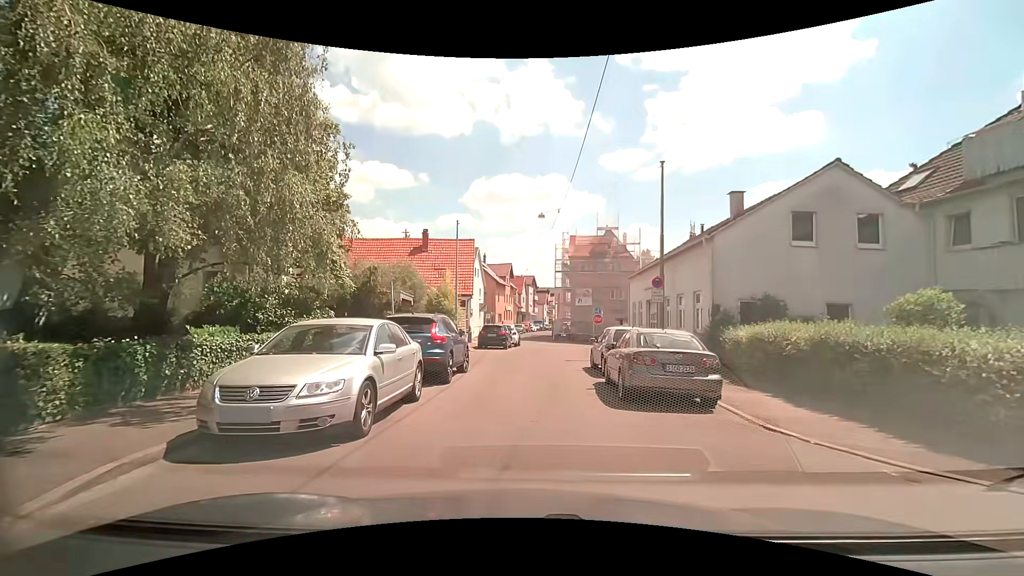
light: Day
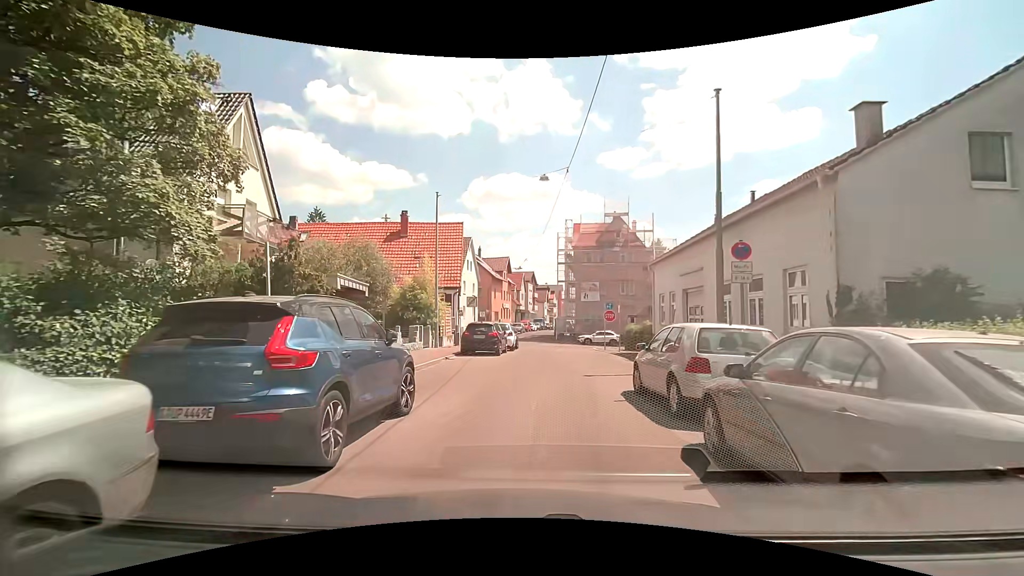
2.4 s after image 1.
(-0.3, +7.3) m; -2°
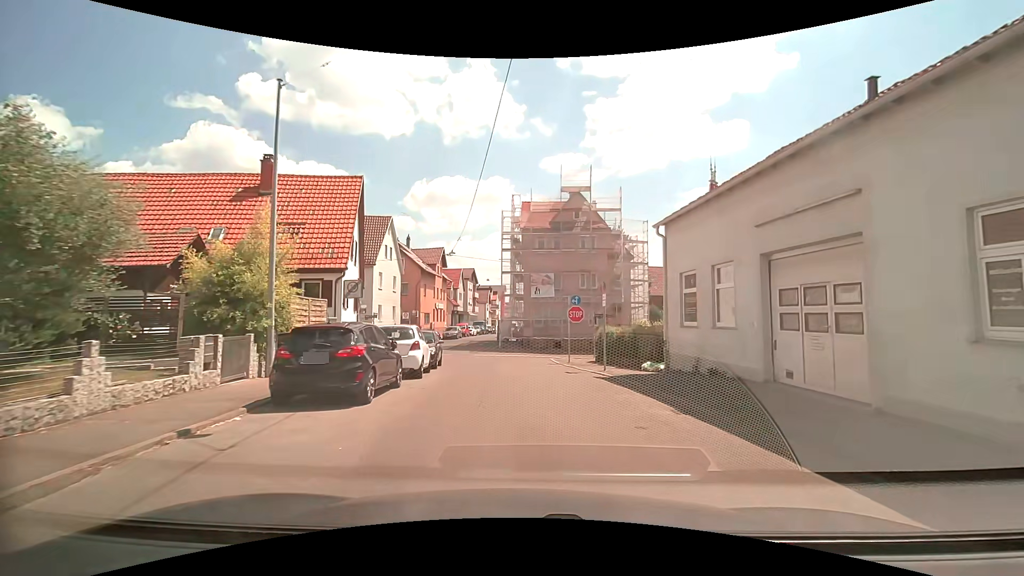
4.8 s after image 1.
(+0.3, +12.3) m; +5°
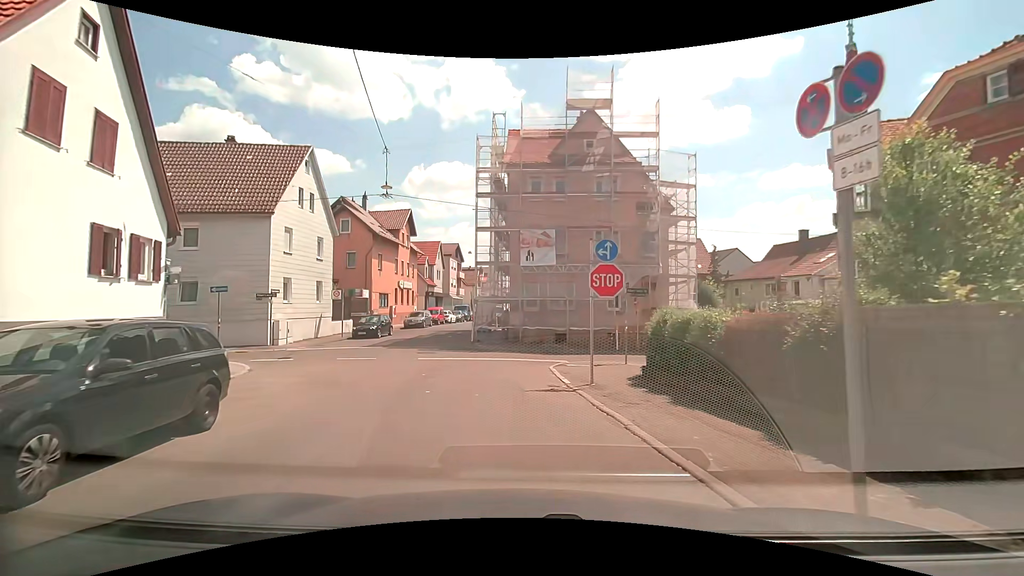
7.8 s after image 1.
(+0.7, +14.7) m; 0°
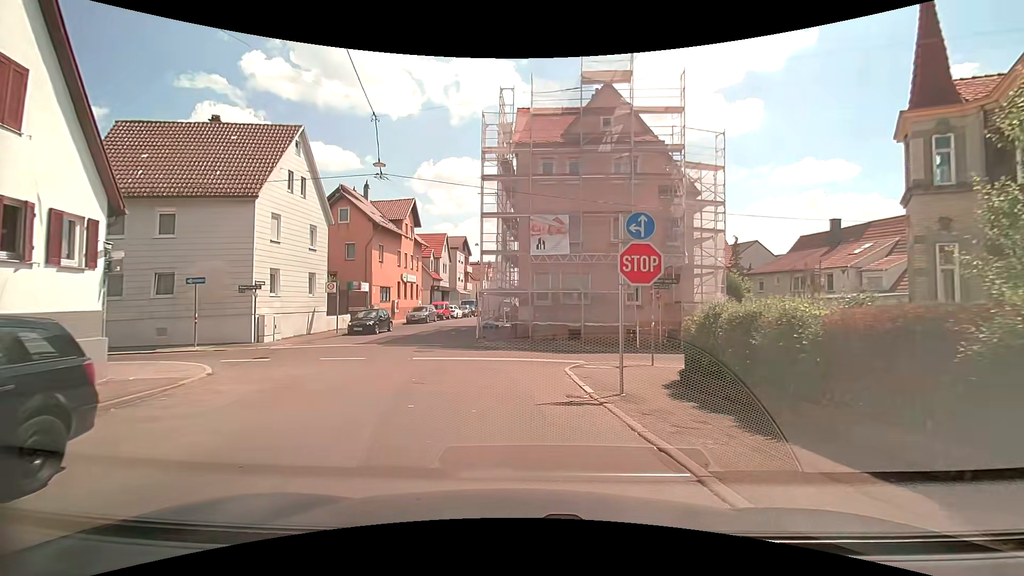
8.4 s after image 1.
(0.0, +2.6) m; -2°
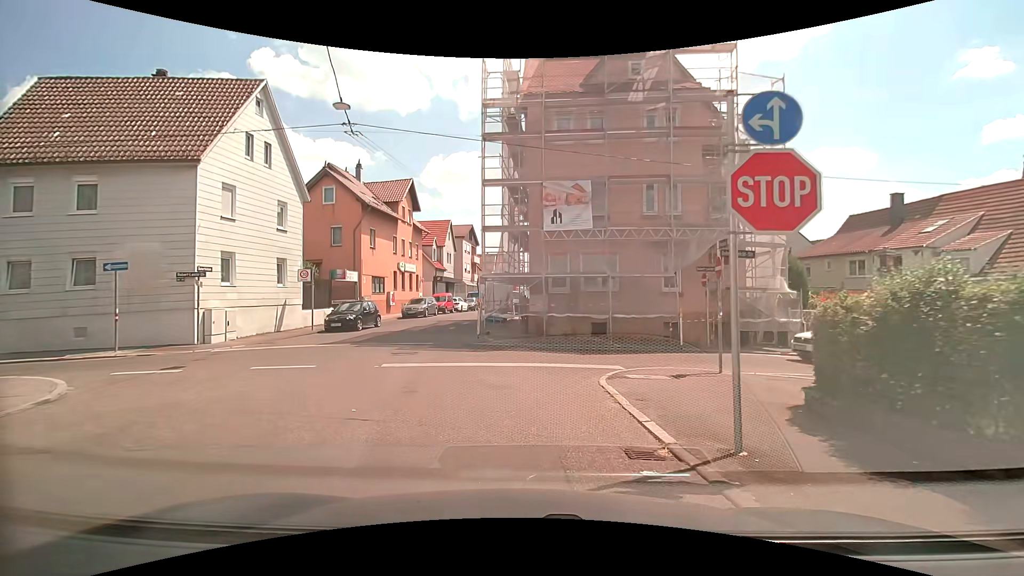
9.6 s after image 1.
(+0.1, +5.0) m; 0°
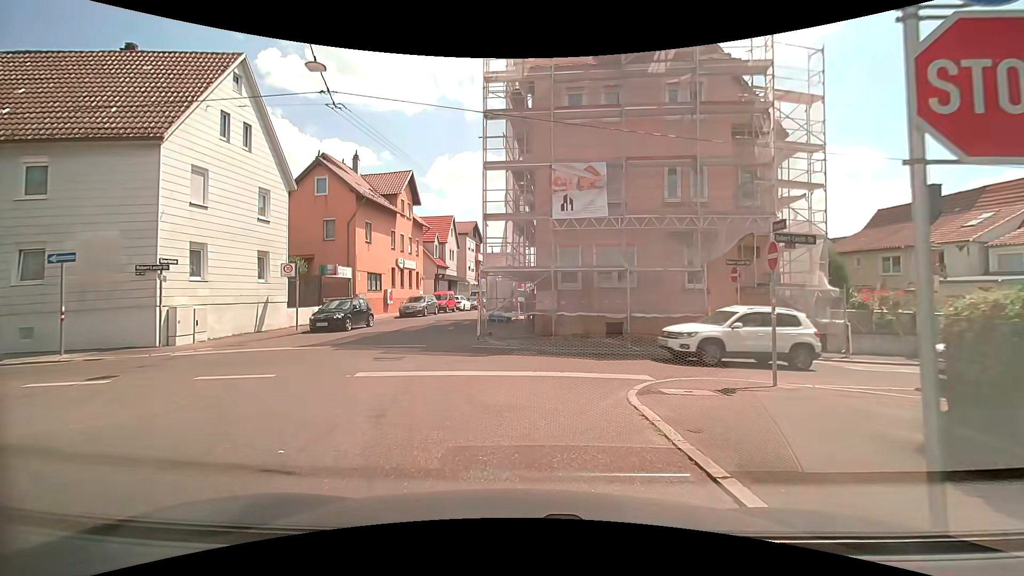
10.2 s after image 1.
(0.0, +2.3) m; -3°
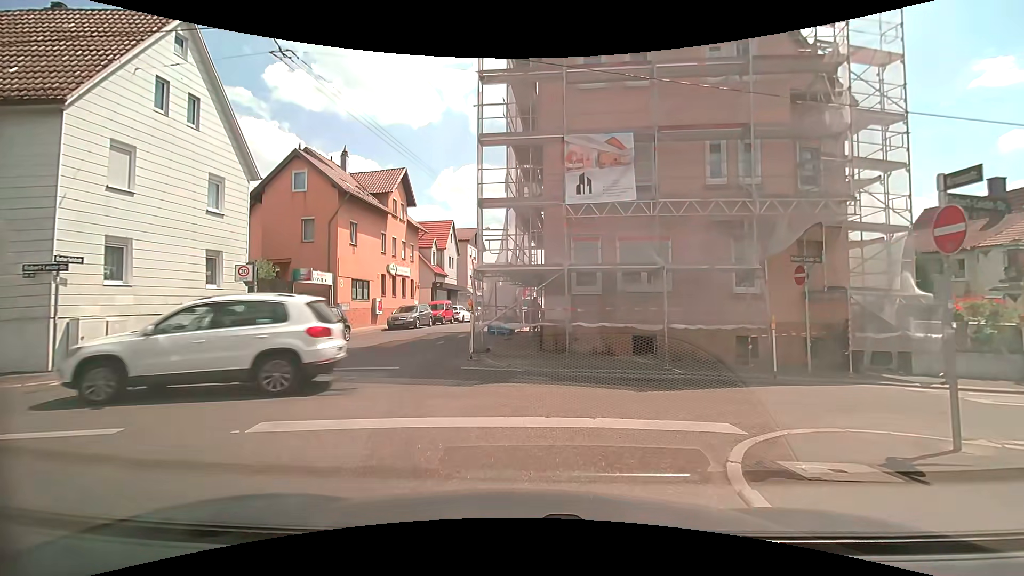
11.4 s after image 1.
(+0.1, +3.9) m; +1°
